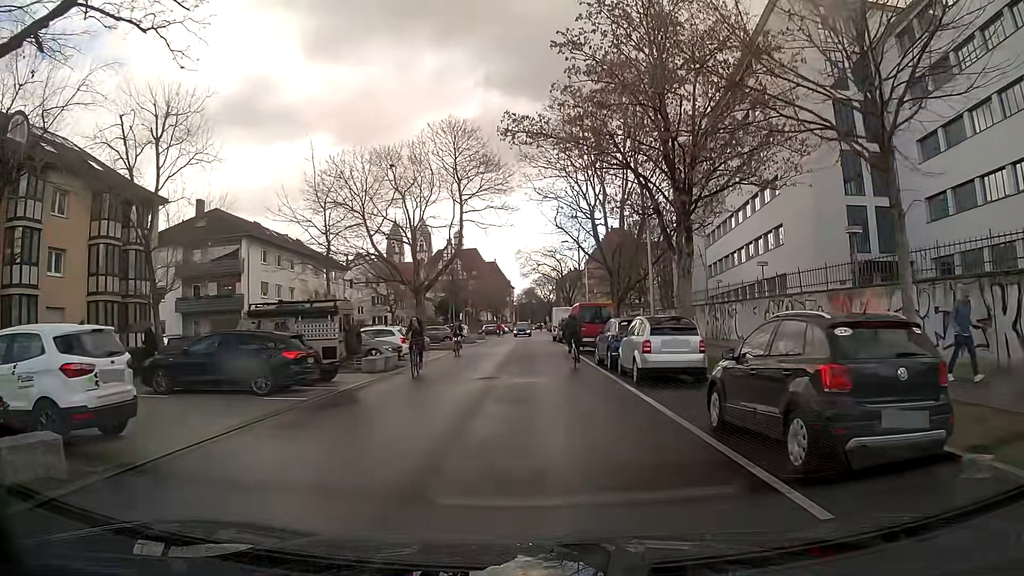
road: residential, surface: asphalt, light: Day
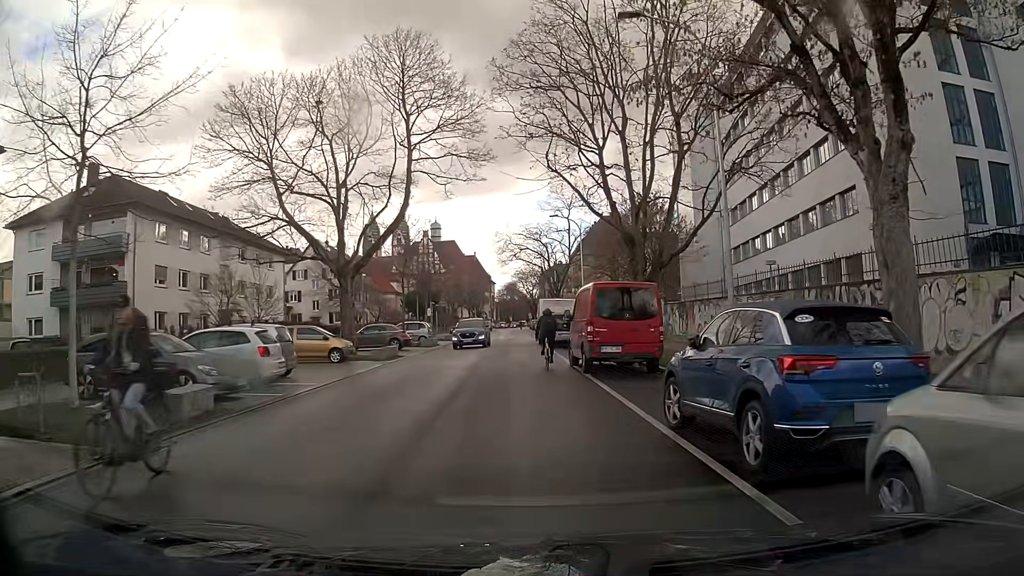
(+0.2, +14.2) m; +1°
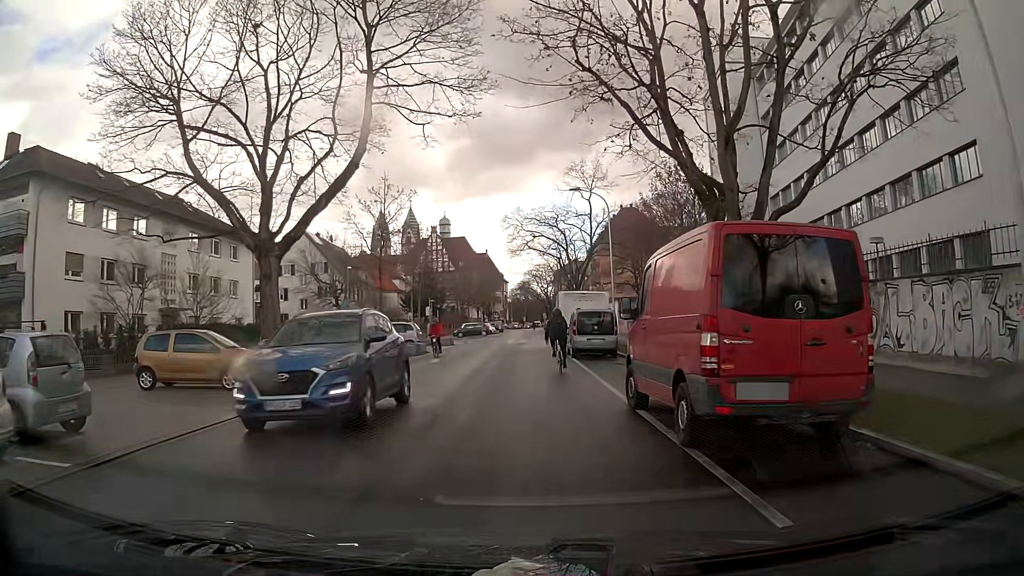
(-0.1, +10.4) m; -1°
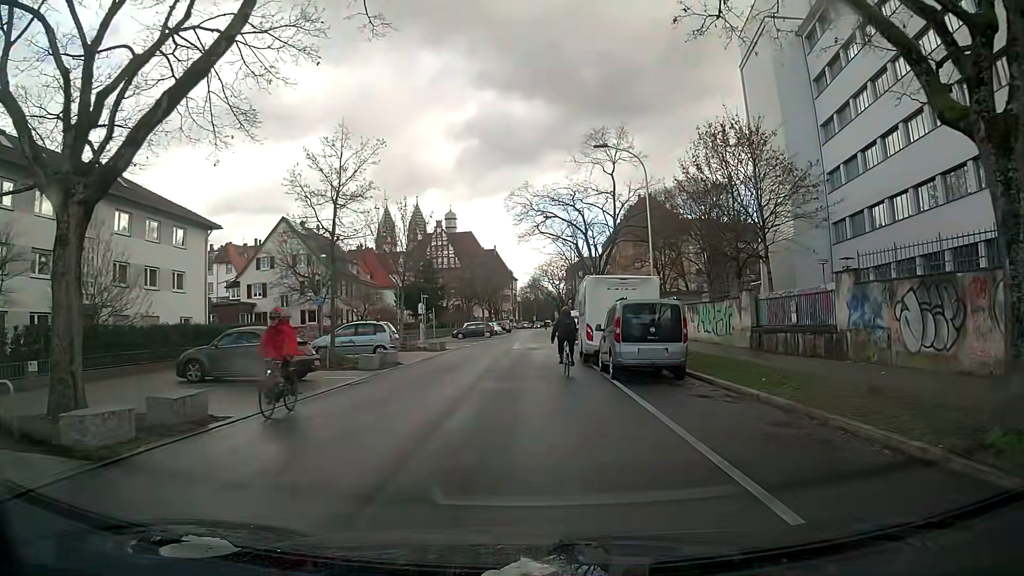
(-0.1, +10.1) m; -1°
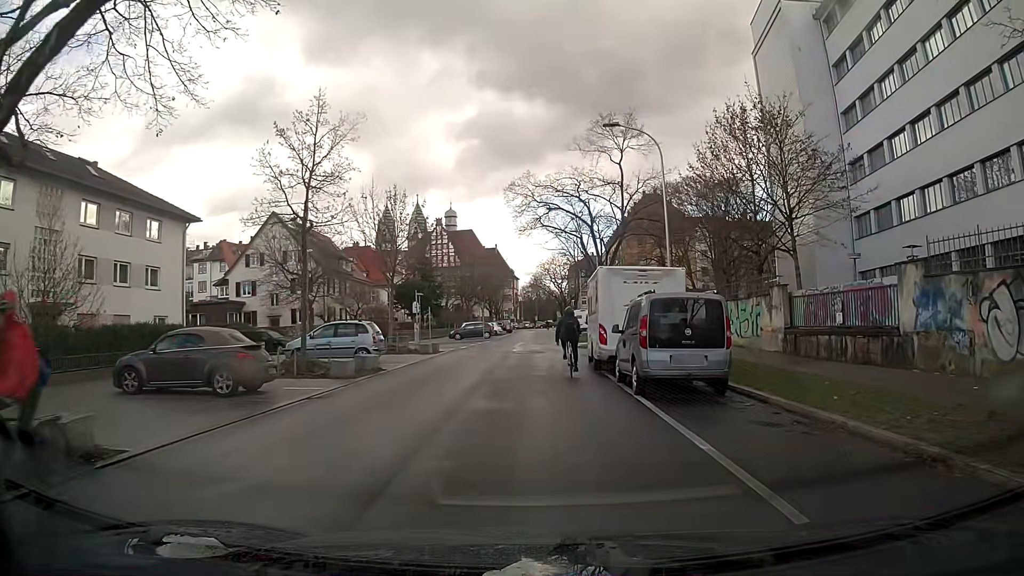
(0.0, +3.4) m; 0°
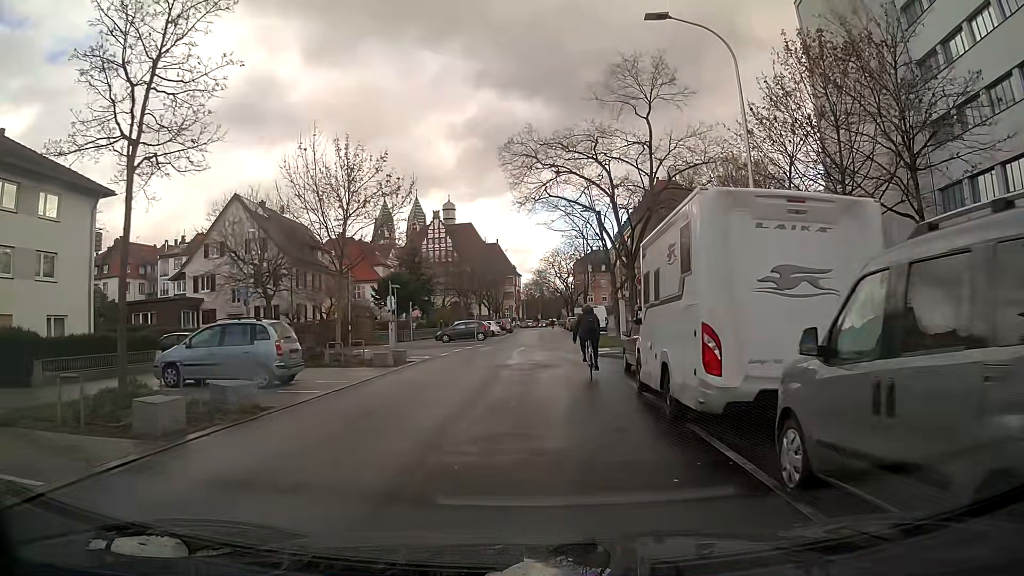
(0.0, +10.3) m; 0°
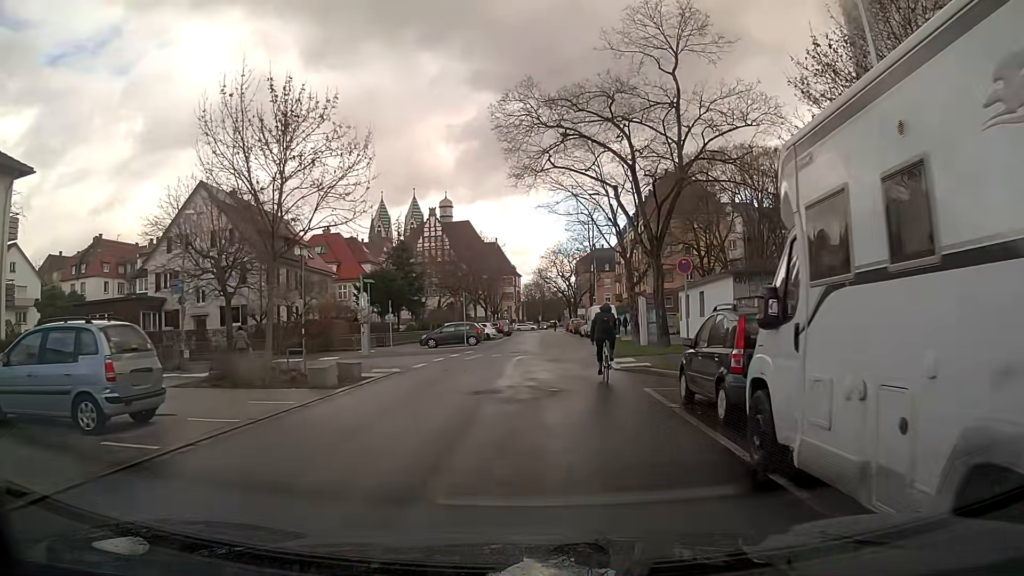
(0.0, +7.0) m; 0°
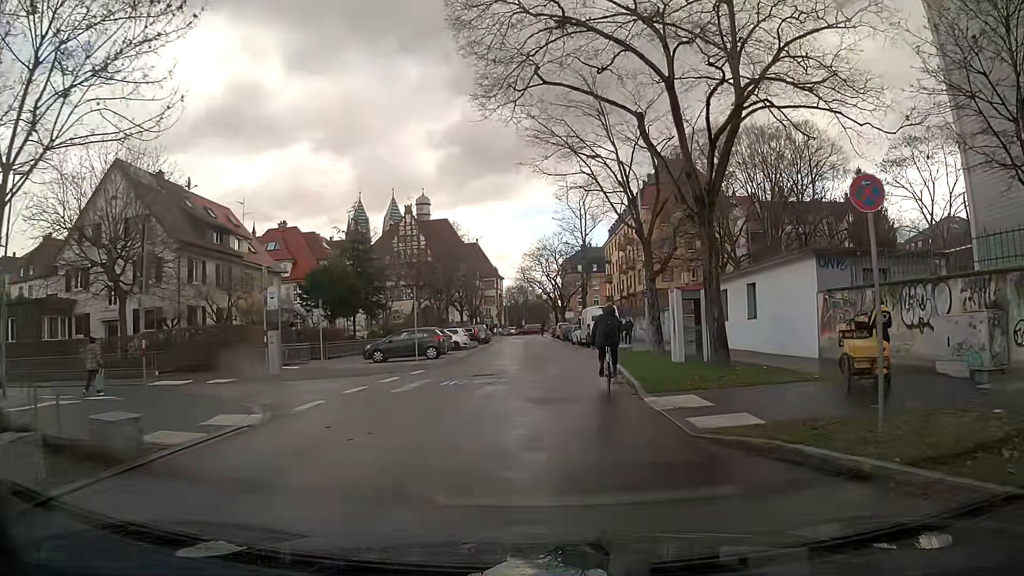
(+0.1, +10.7) m; +1°
(0, +10) (0, +20) (0, +30) (+1, +40) (+1, +50) (+1, +60) (0, +70) (0, +80) (-1, +90) (-2, +100) m
